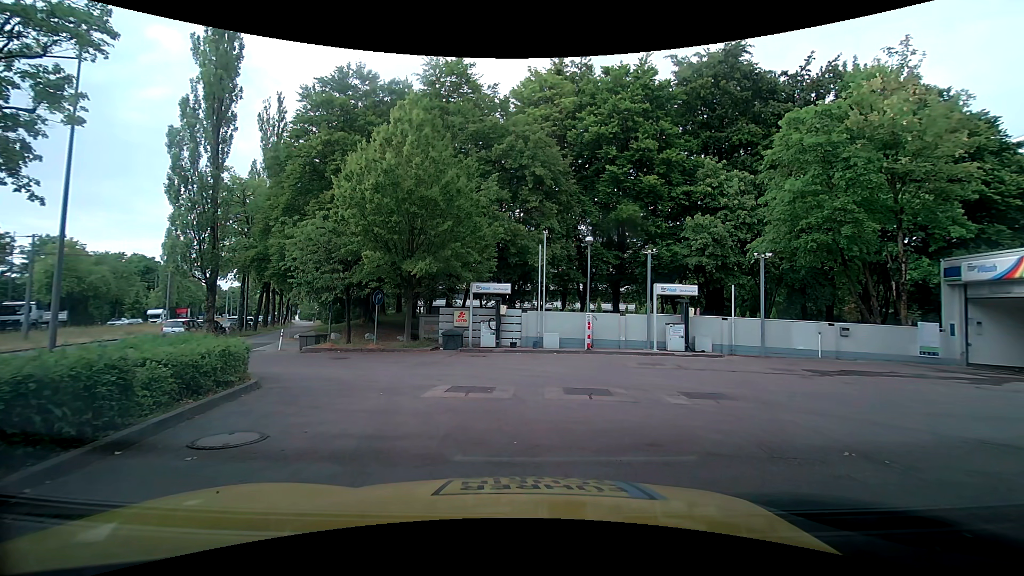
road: service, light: Day
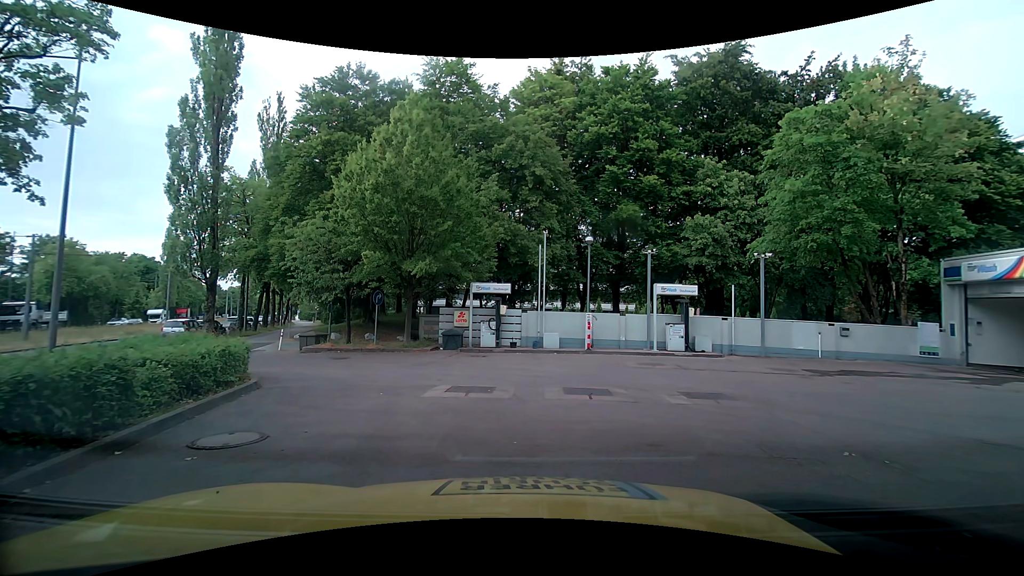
(0.0, 0.0) m; 0°
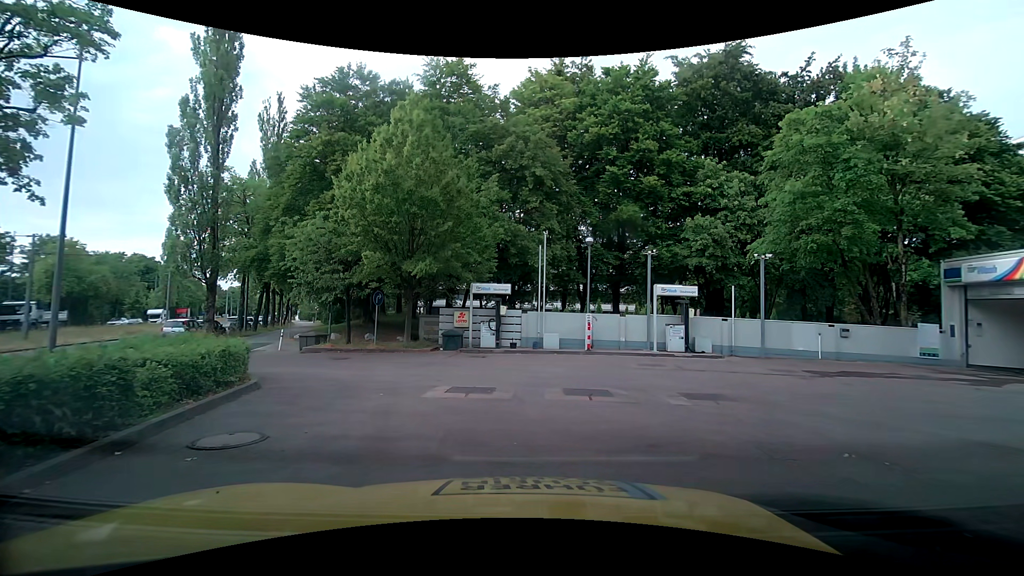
(0.0, 0.0) m; 0°
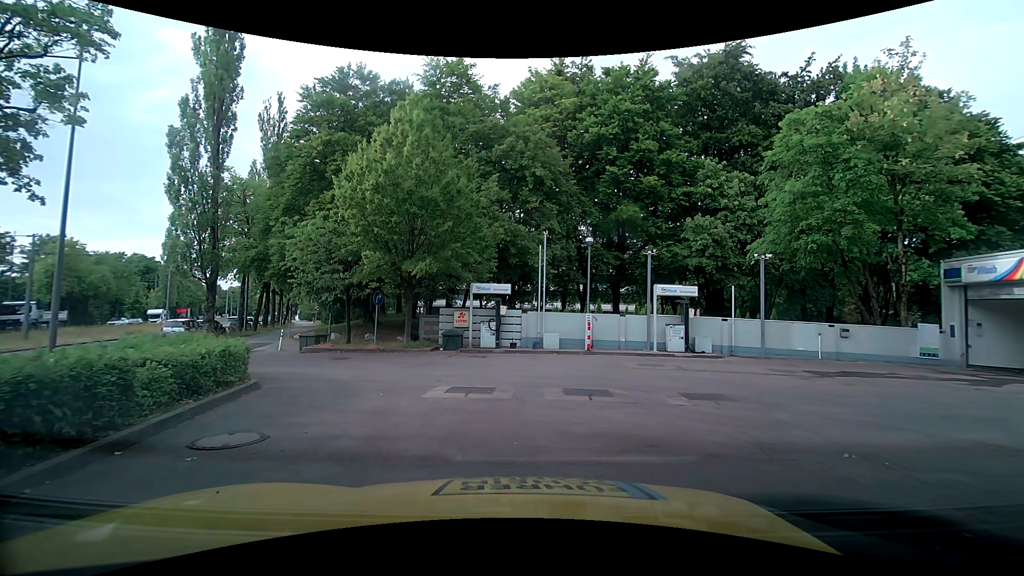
(0.0, 0.0) m; 0°
